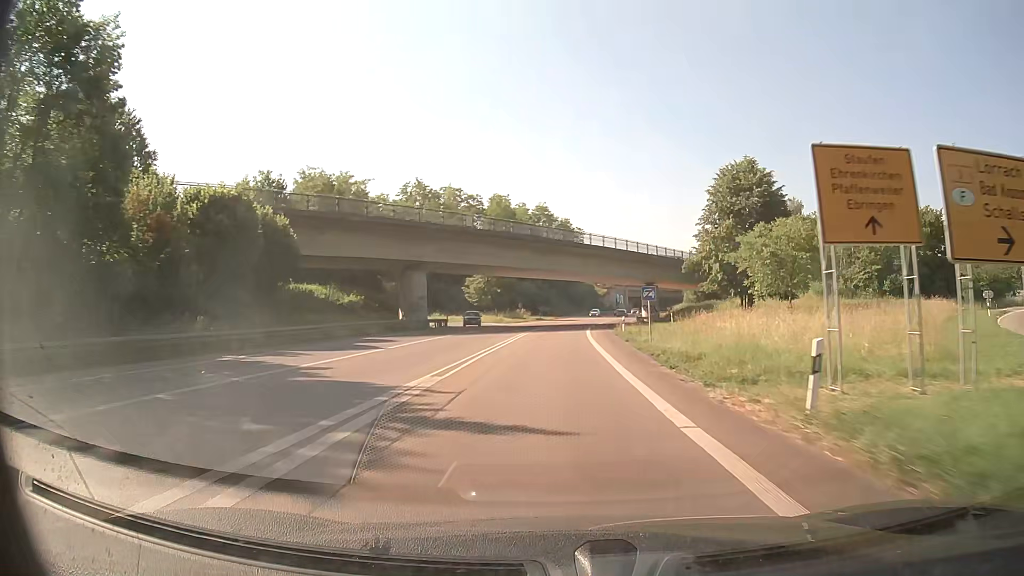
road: trunk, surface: asphalt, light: Day
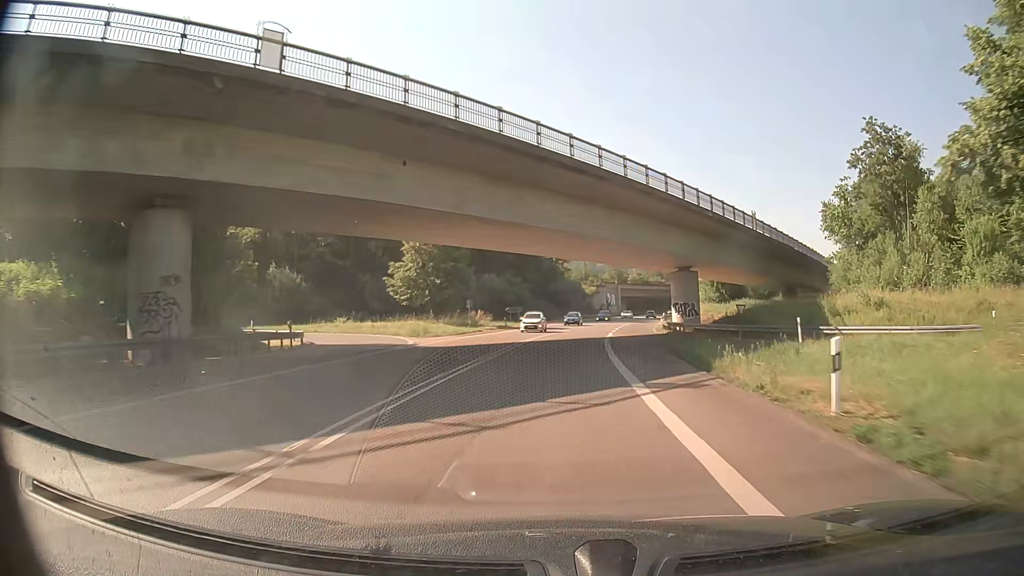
(+0.3, +36.8) m; +2°
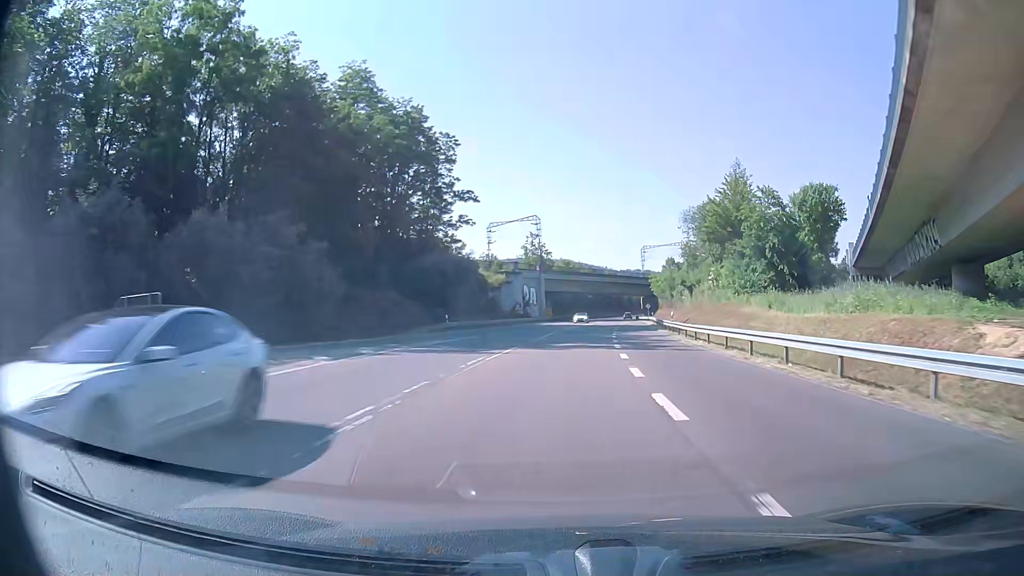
(+4.8, +61.2) m; +7°
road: primary
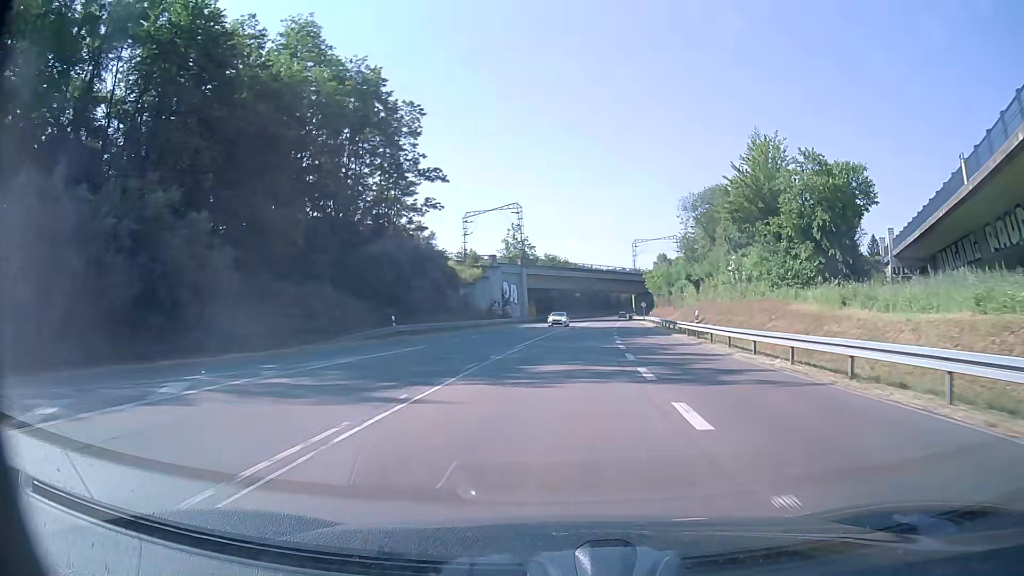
(+0.2, +12.4) m; +1°
(0, +10) (0, +20) (+1, +30) (+2, +40) (+2, +50) (+3, +60) (+4, +70) (+5, +80) (+6, +90) (+7, +100) m
